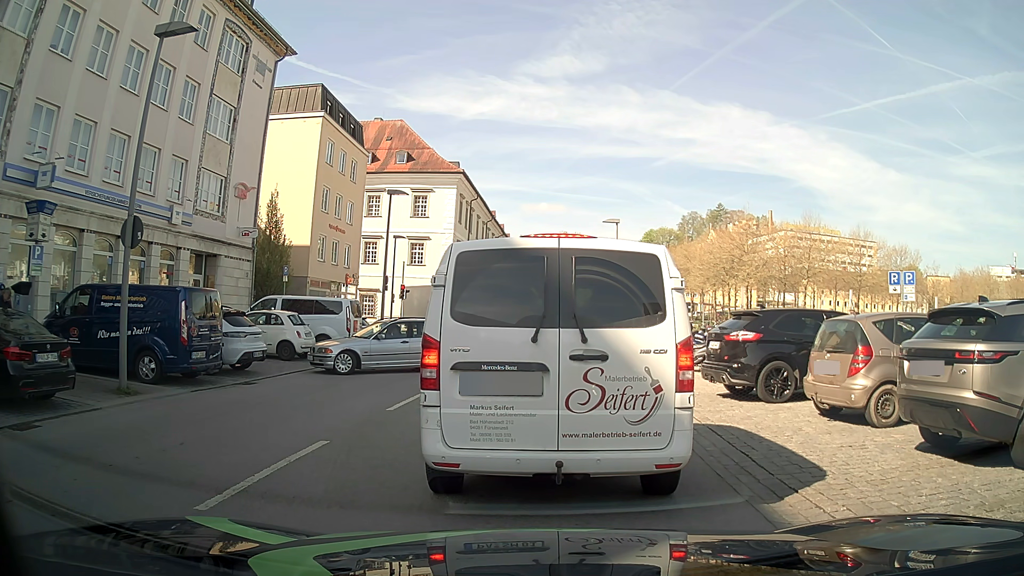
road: tertiary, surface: asphalt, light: Day
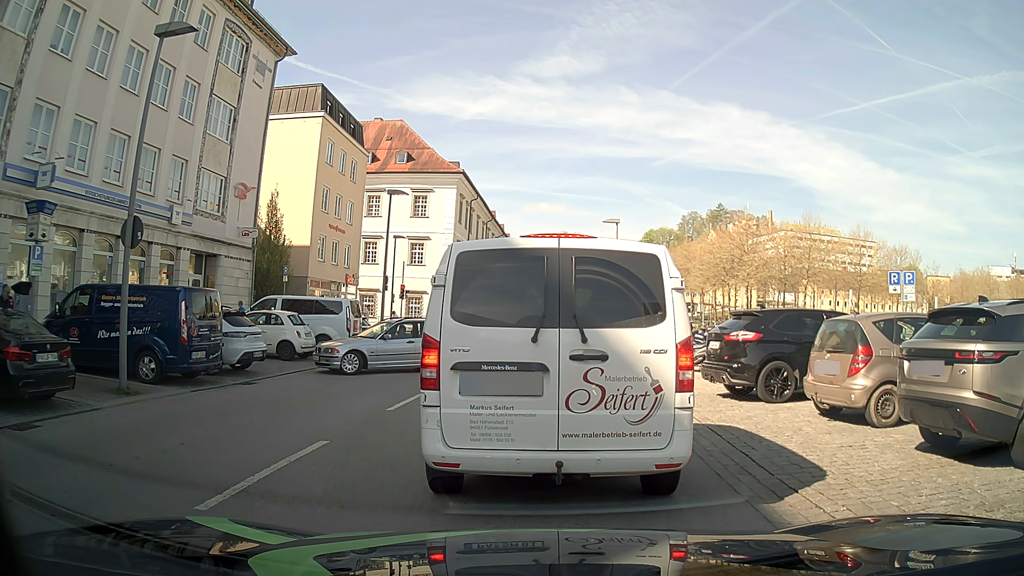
(0.0, 0.0) m; 0°
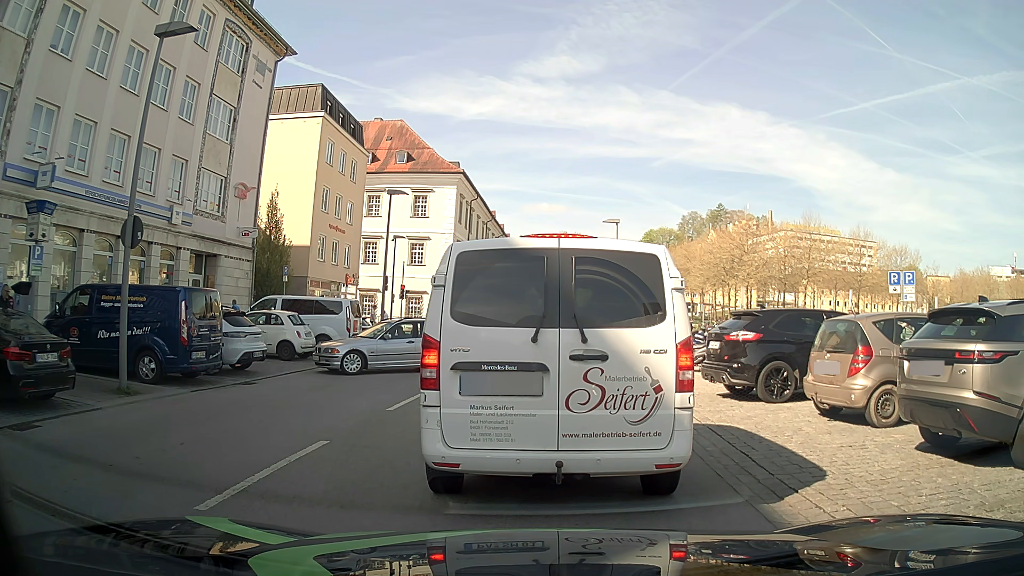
(0.0, 0.0) m; 0°
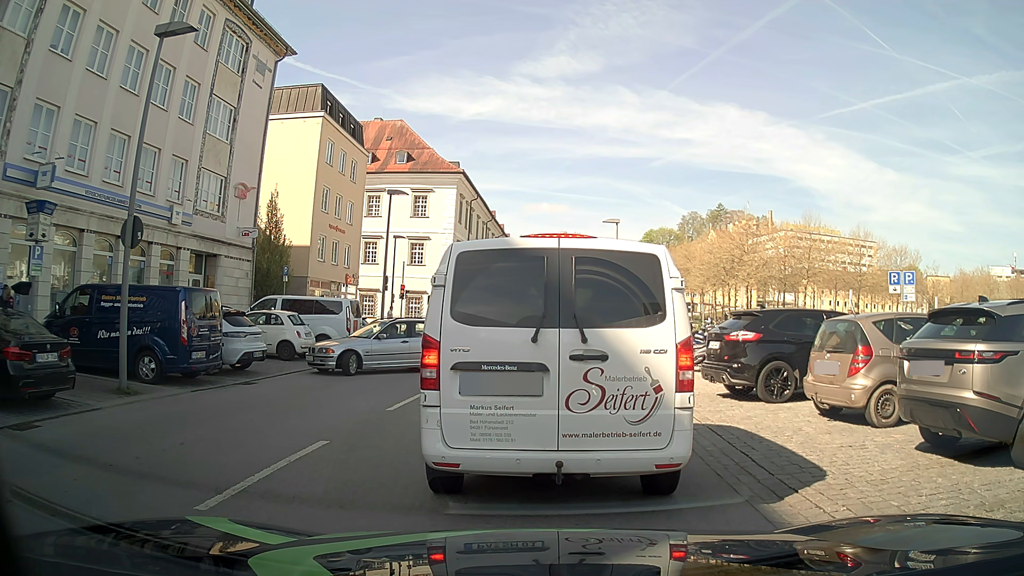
(0.0, 0.0) m; 0°
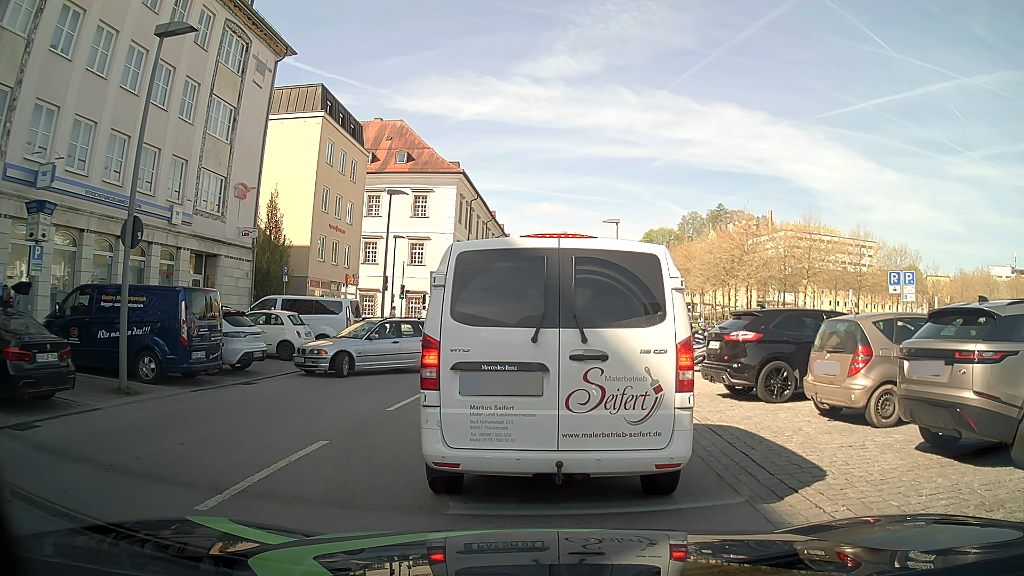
(0.0, 0.0) m; 0°
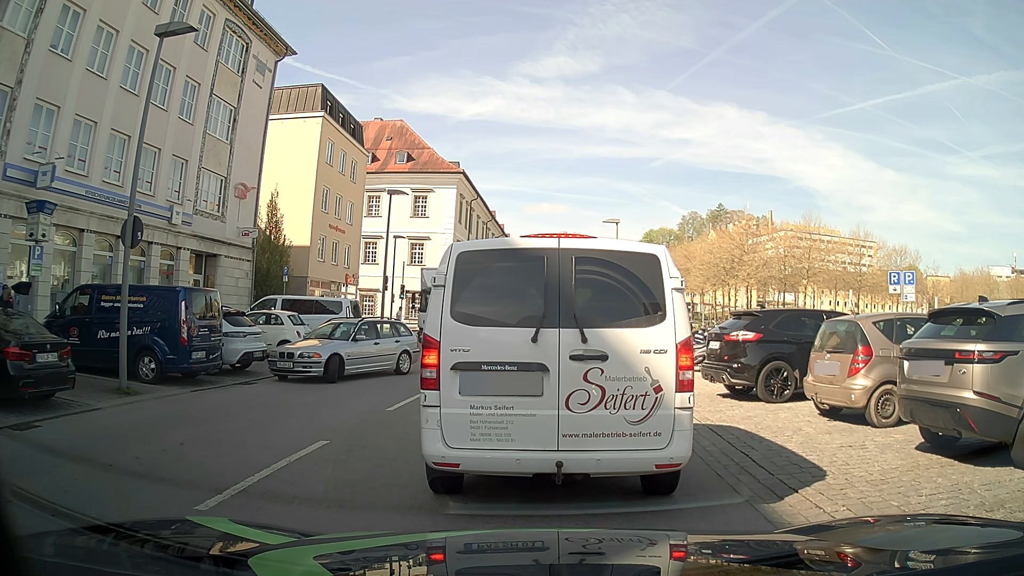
(0.0, 0.0) m; 0°
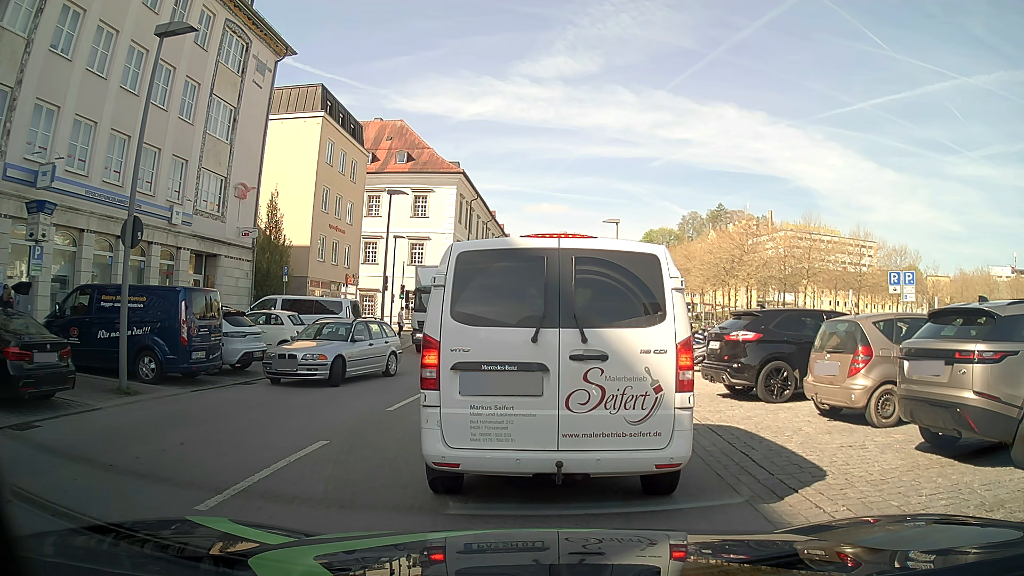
(0.0, 0.0) m; 0°
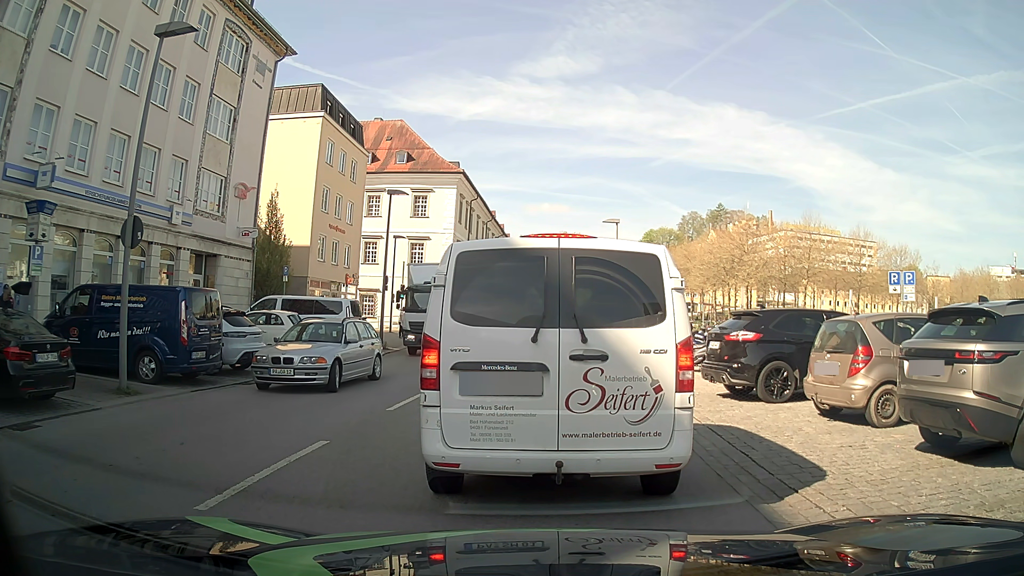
(0.0, 0.0) m; 0°
(0, +10) (0, +20) (0, +30) (+1, +40) (+2, +50) (+3, +60) (+4, +70) (+5, +80) (+5, +90) (+5, +100) m
